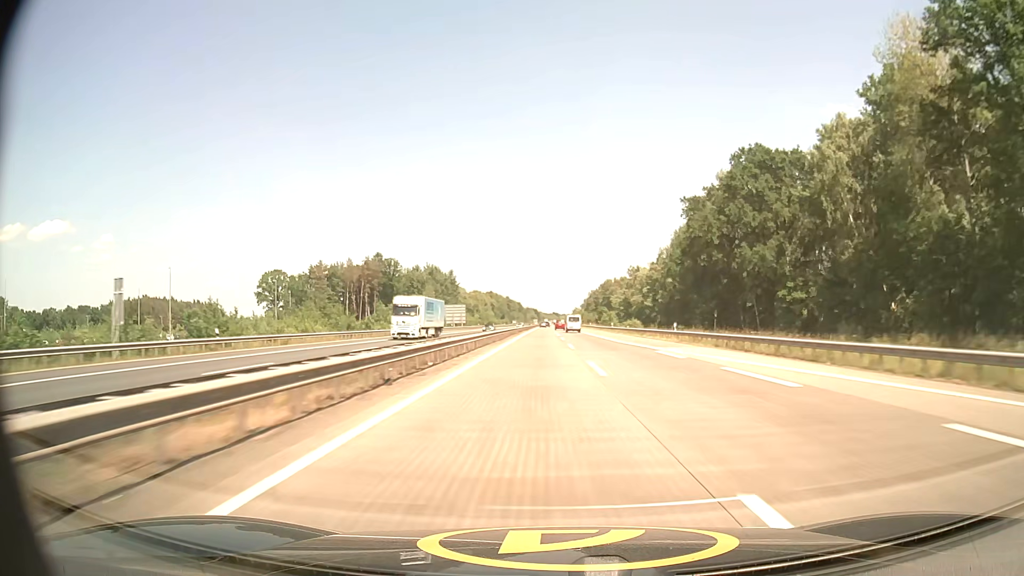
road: motorway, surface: concrete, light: Day
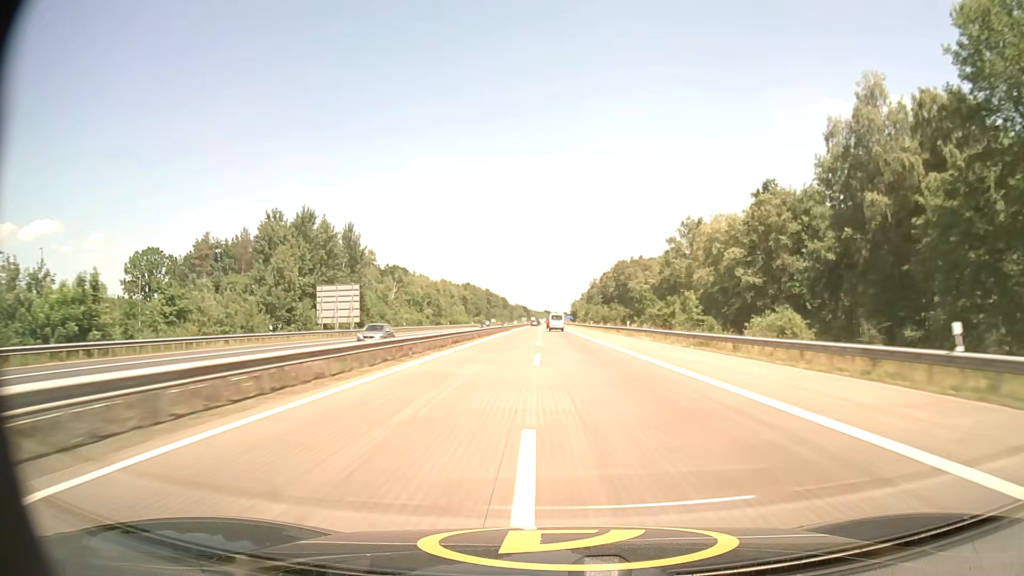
(+0.6, +87.0) m; +1°
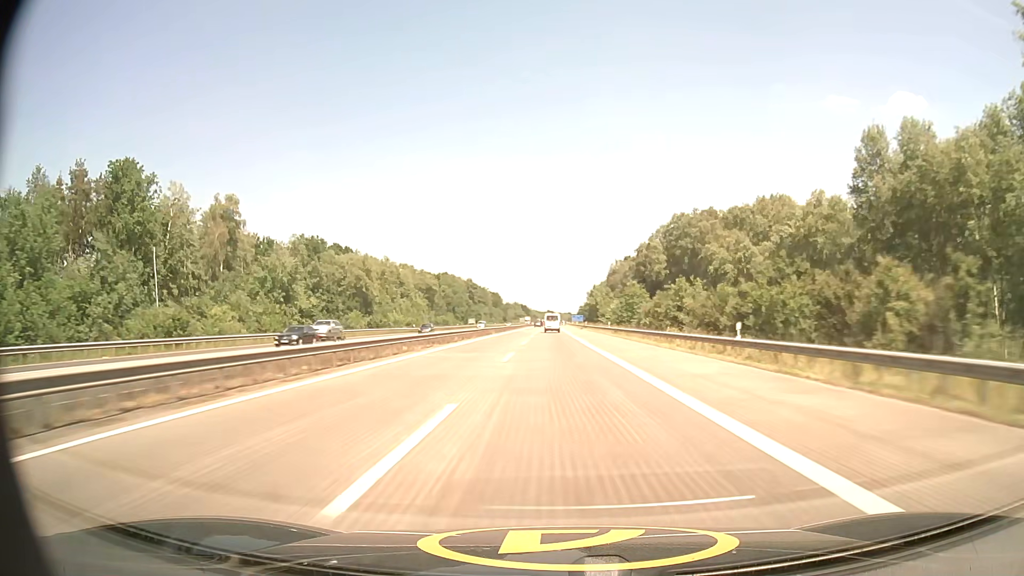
(-0.1, +87.5) m; 0°
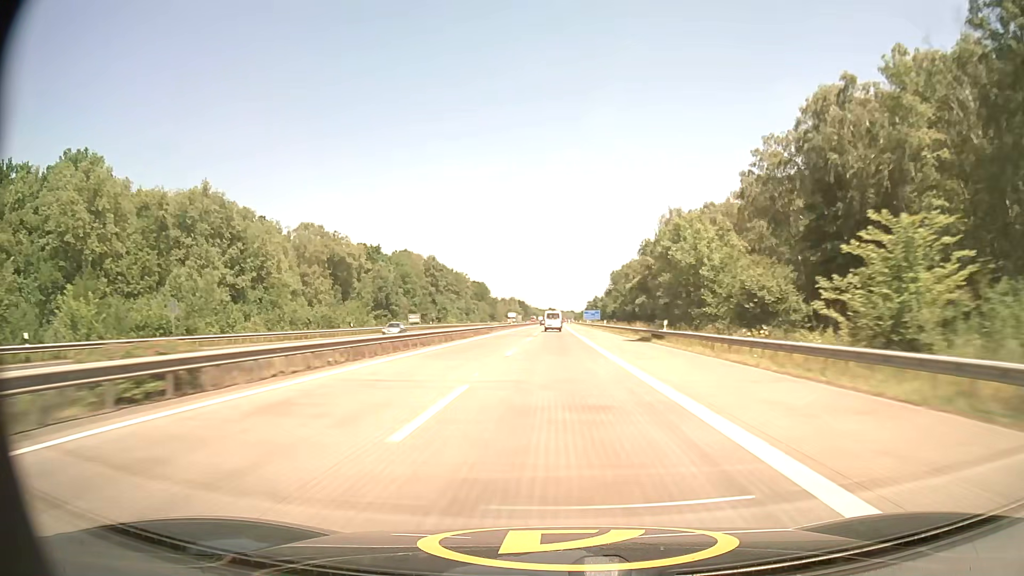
(-0.1, +87.6) m; 0°
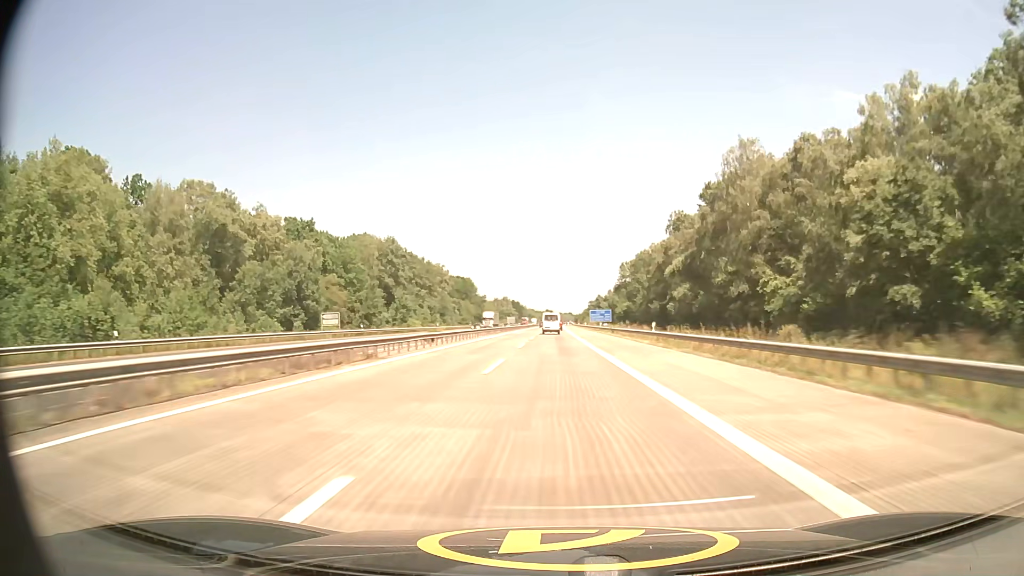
(0.0, +43.7) m; 0°
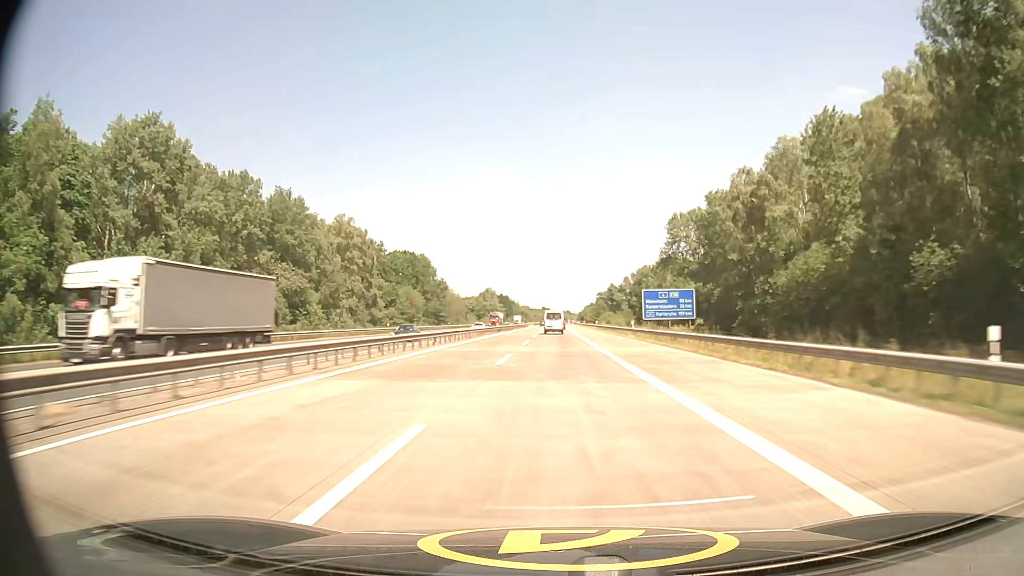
(+0.2, +87.2) m; 0°
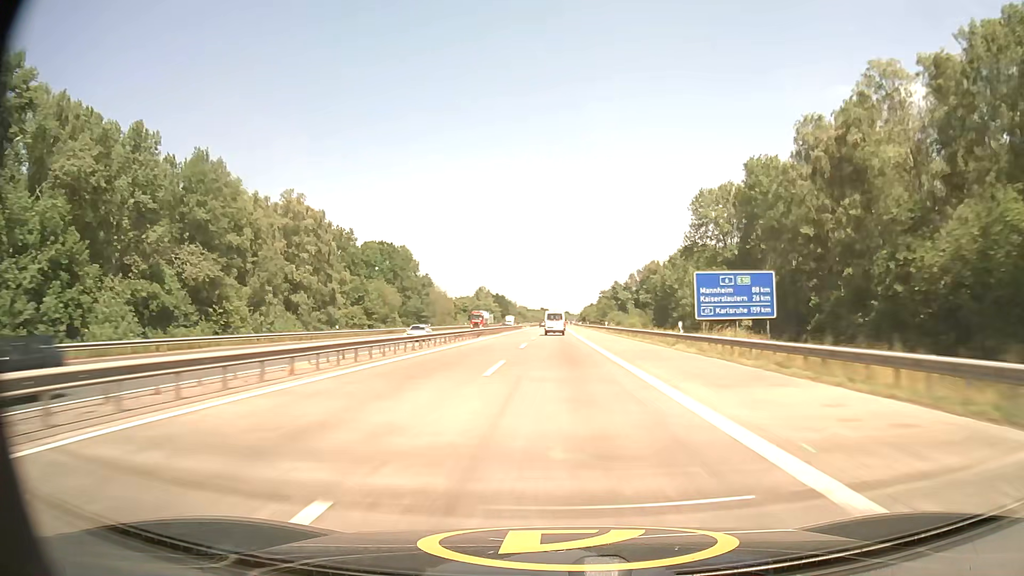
(0.0, +21.7) m; 0°
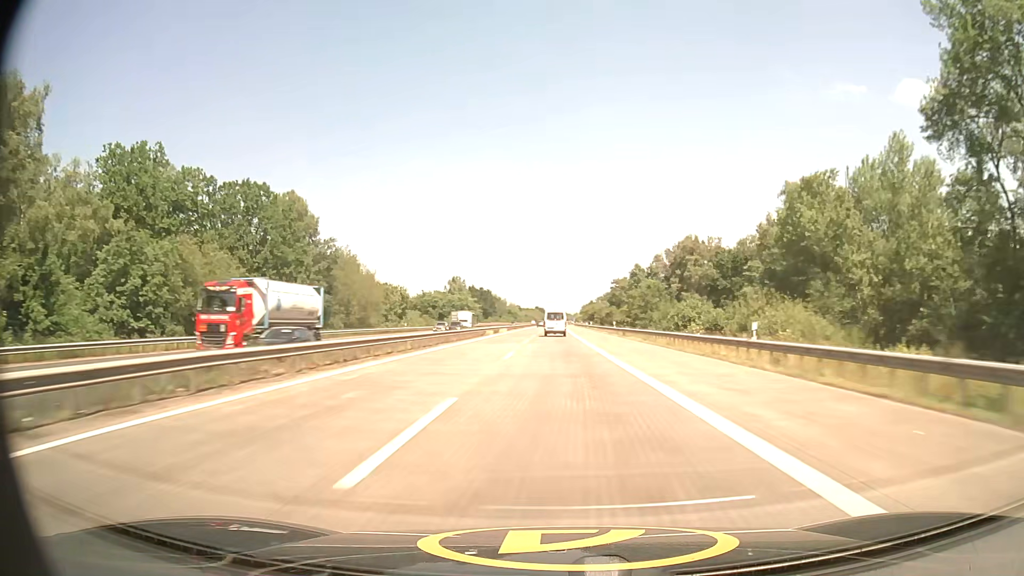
(0.0, +65.0) m; 0°
(0, +10) (0, +20) (0, +30) (0, +40) (0, +50) (0, +60) (0, +70) (0, +80) (0, +90) (0, +100) m
